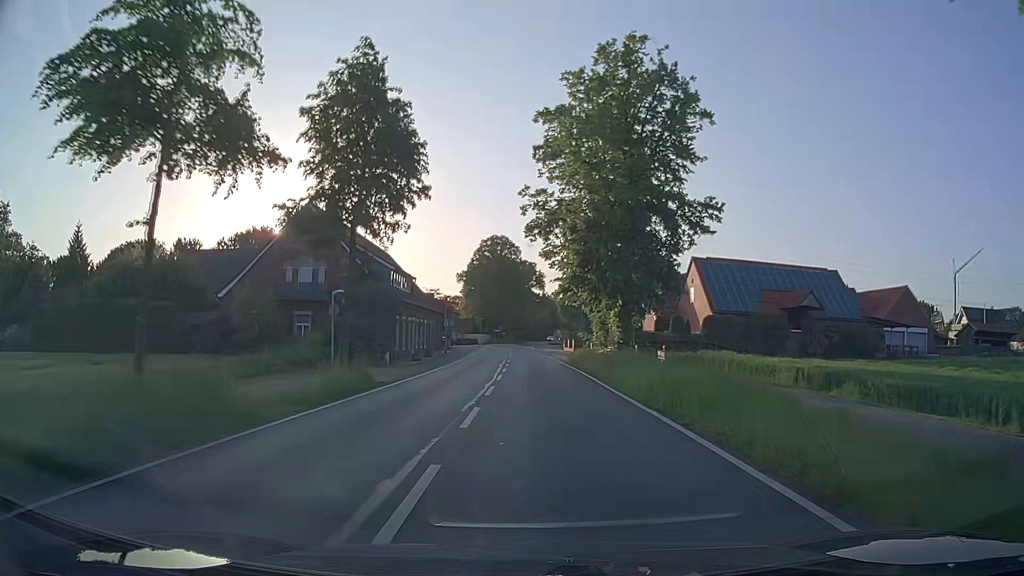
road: secondary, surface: asphalt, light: Day
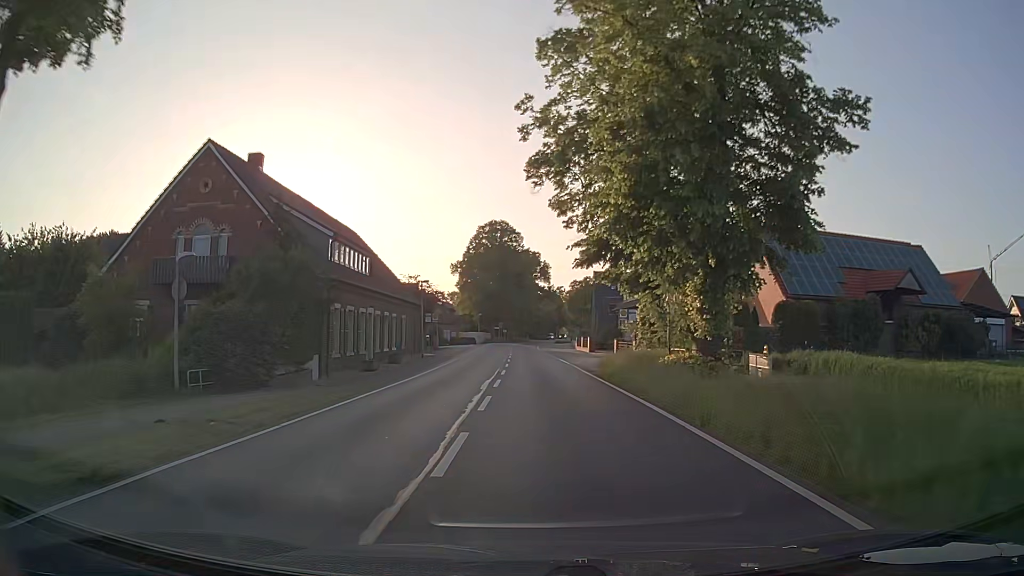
(-0.1, +15.6) m; 0°
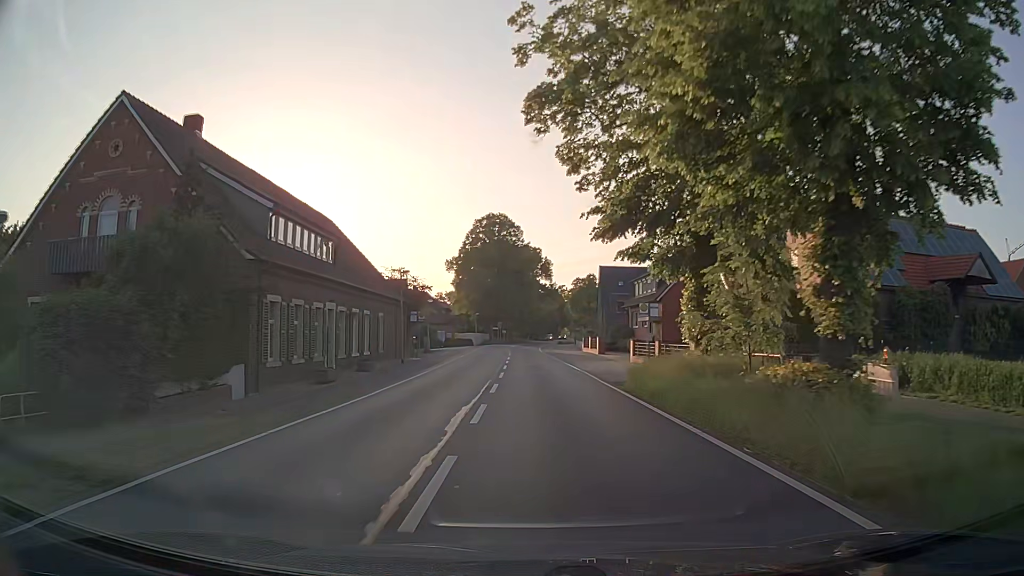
(0.0, +7.8) m; 0°
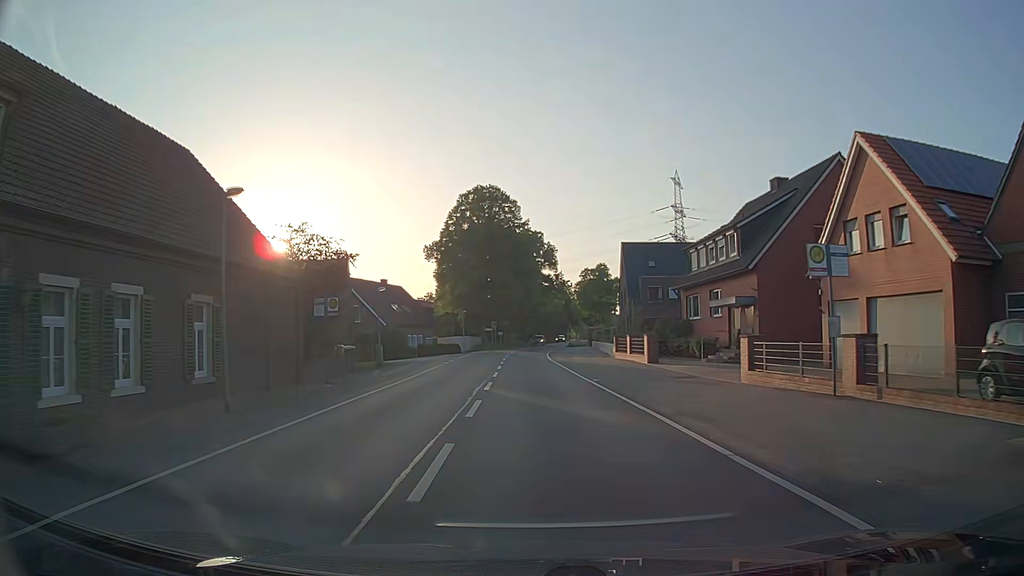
(0.0, +23.1) m; 0°
